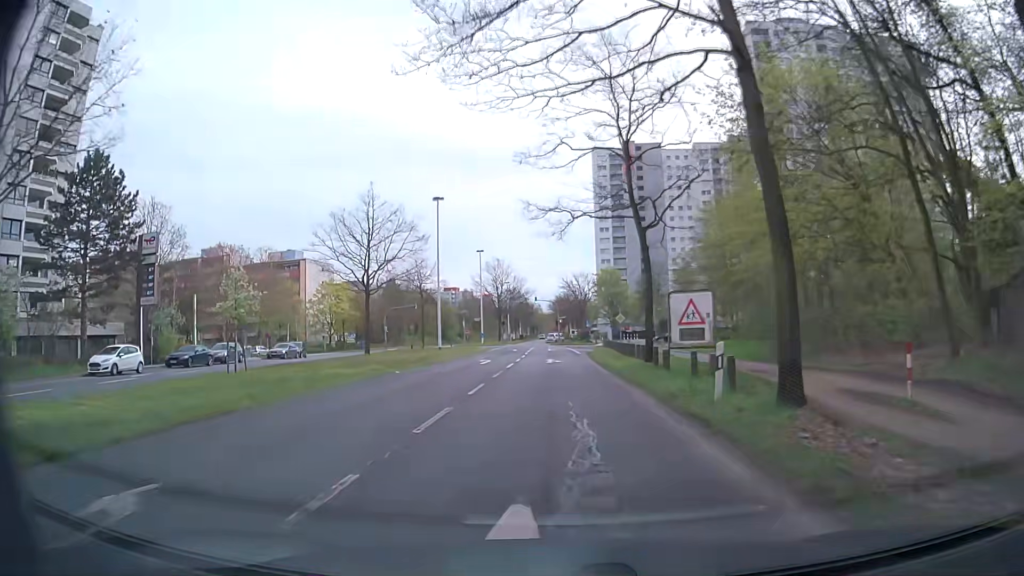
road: secondary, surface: asphalt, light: Day
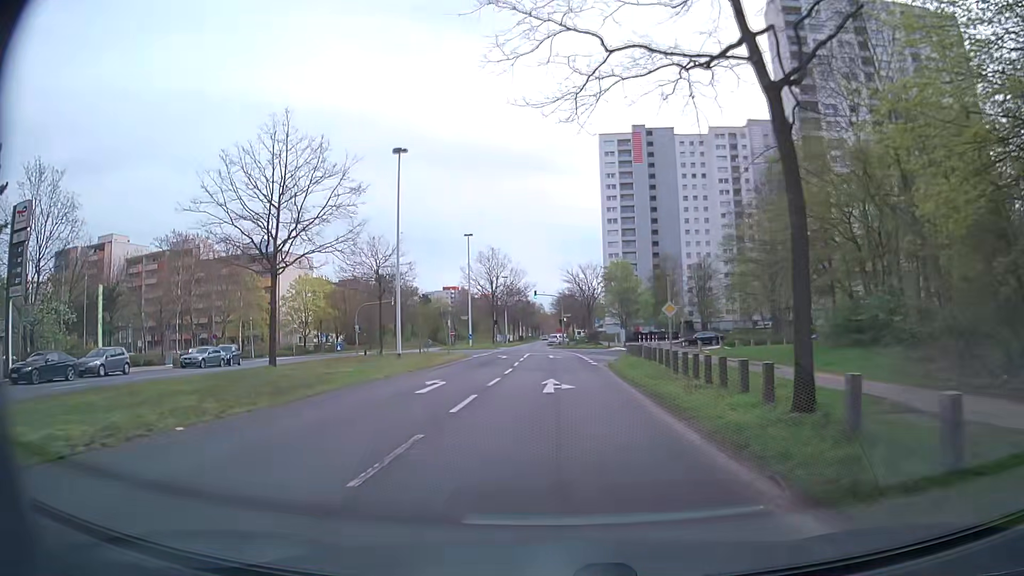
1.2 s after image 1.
(0.0, +15.3) m; 0°
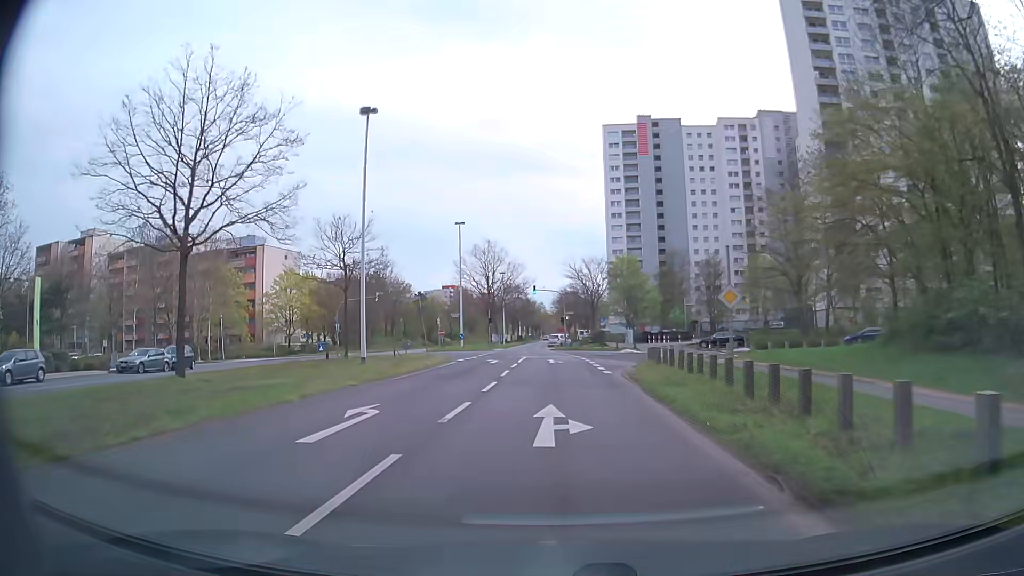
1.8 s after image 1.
(-0.1, +7.6) m; 0°
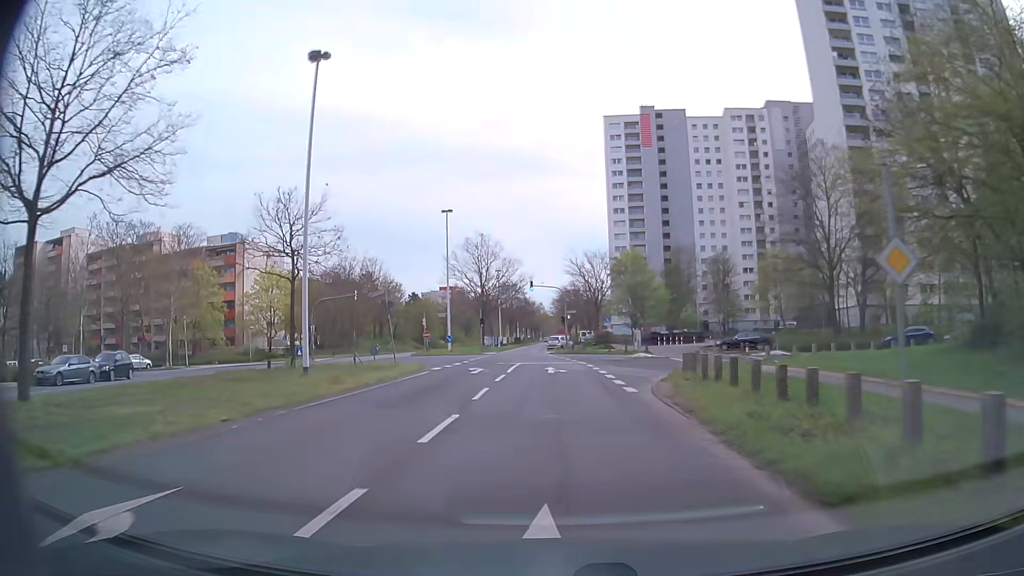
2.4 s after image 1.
(+0.1, +7.6) m; 0°
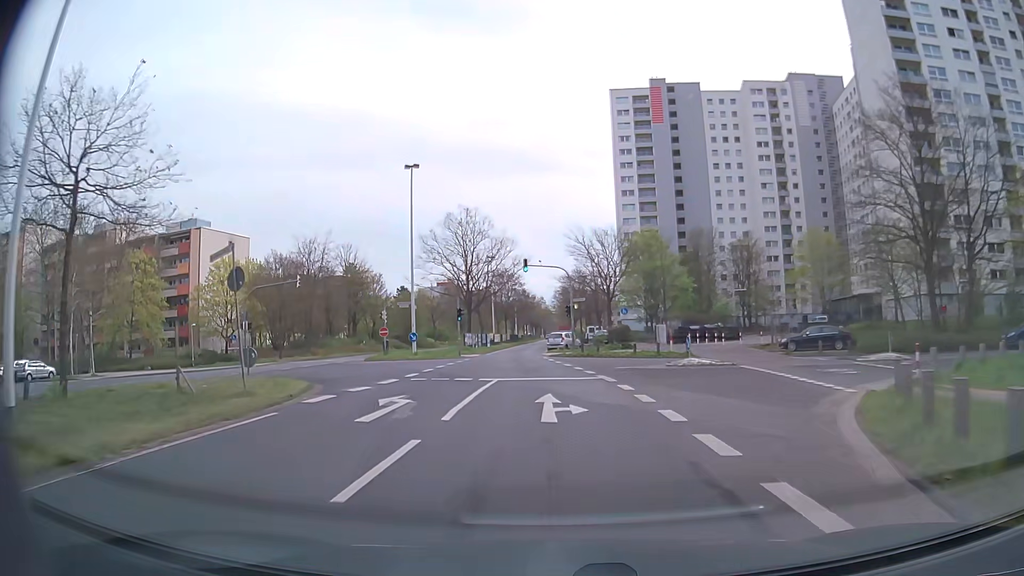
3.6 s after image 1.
(0.0, +15.3) m; +1°
